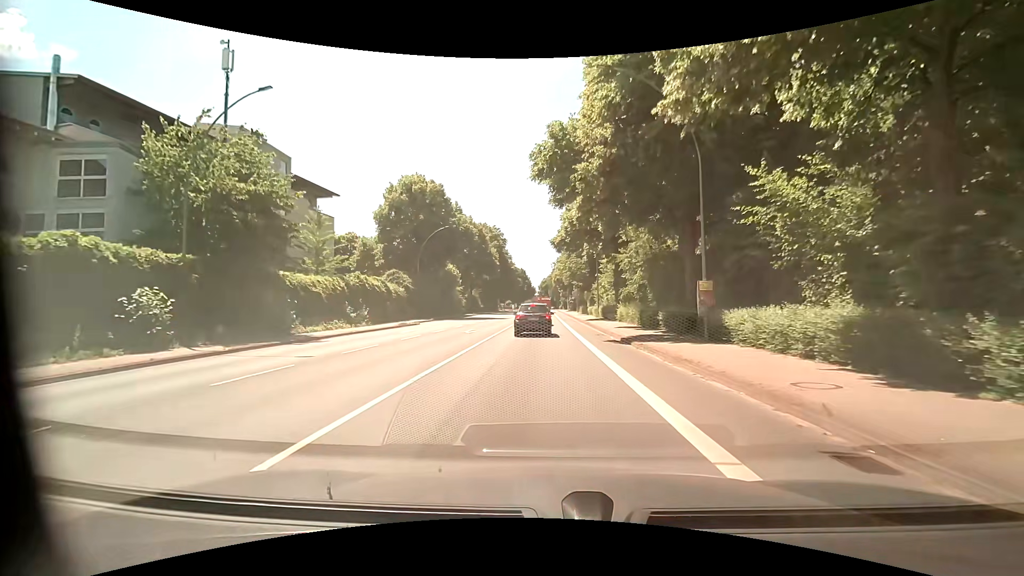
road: primary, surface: asphalt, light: Day
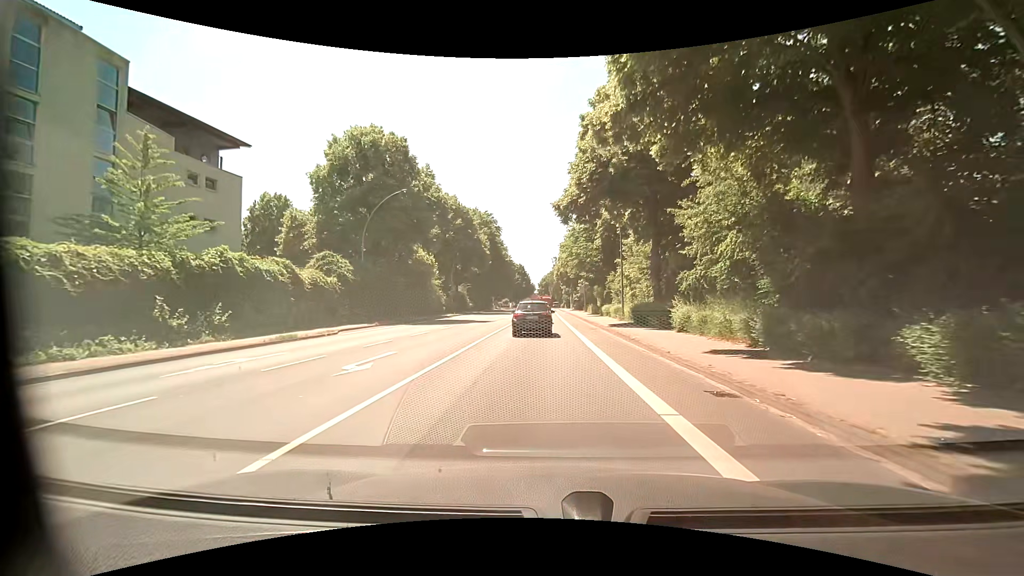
(+0.1, +16.4) m; 0°
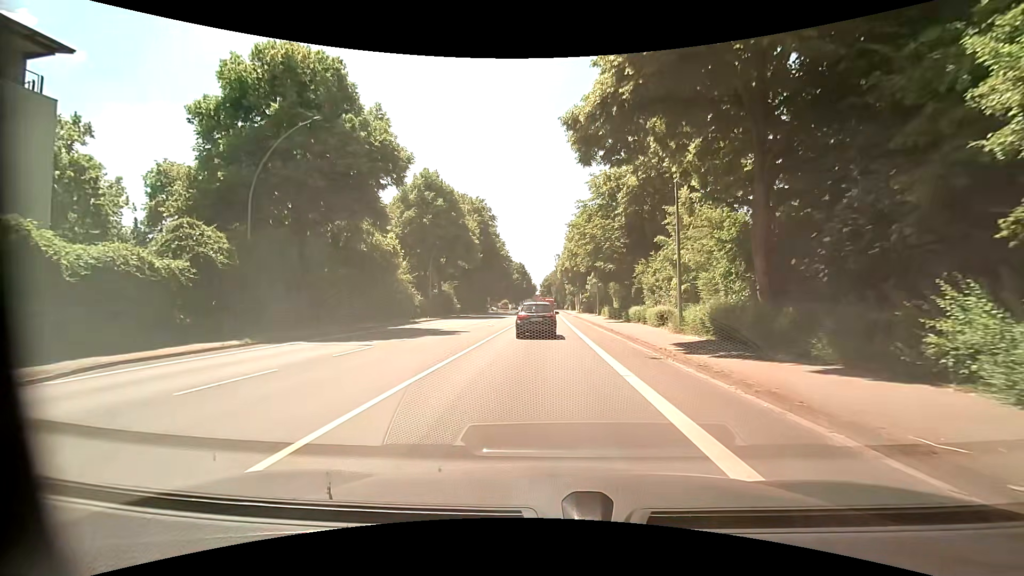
(+0.1, +14.7) m; 0°
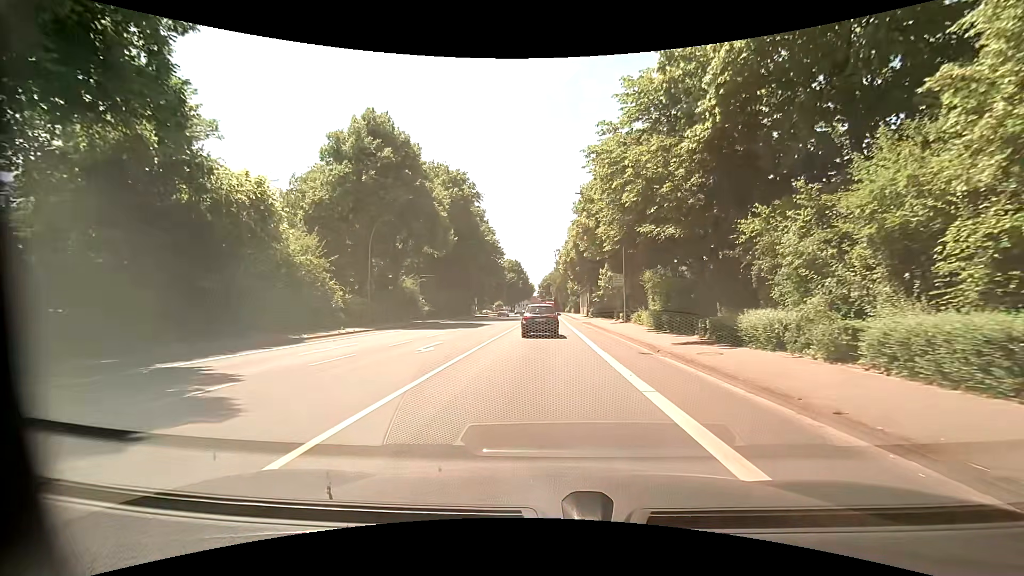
(+0.3, +20.0) m; +1°
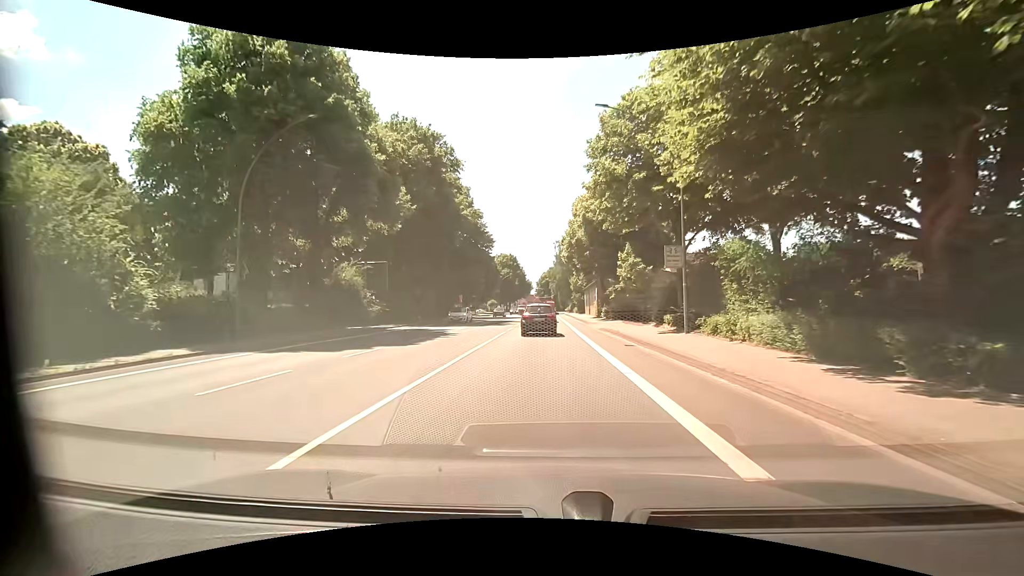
(-0.1, +16.3) m; -1°
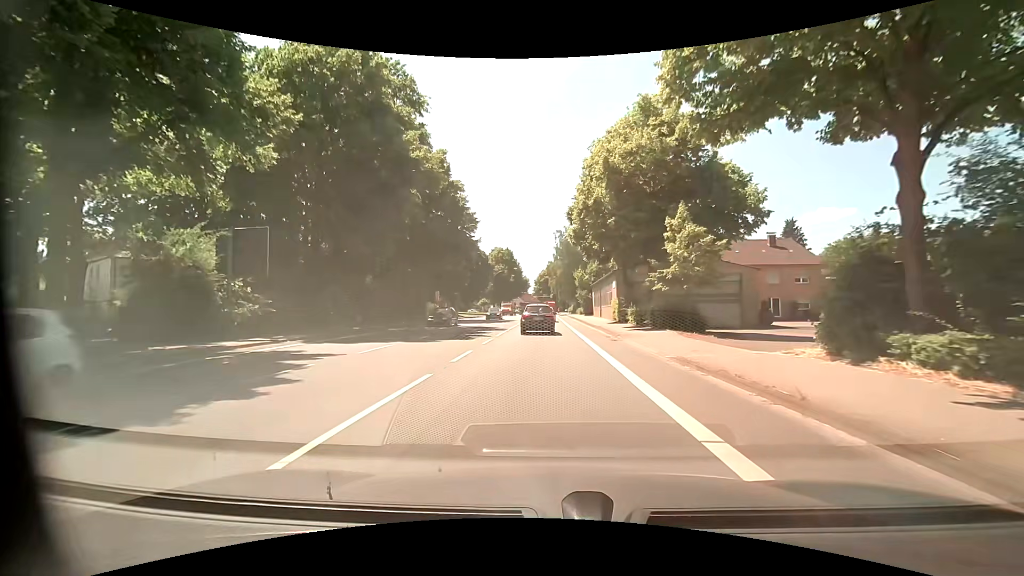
(+0.1, +17.2) m; +1°
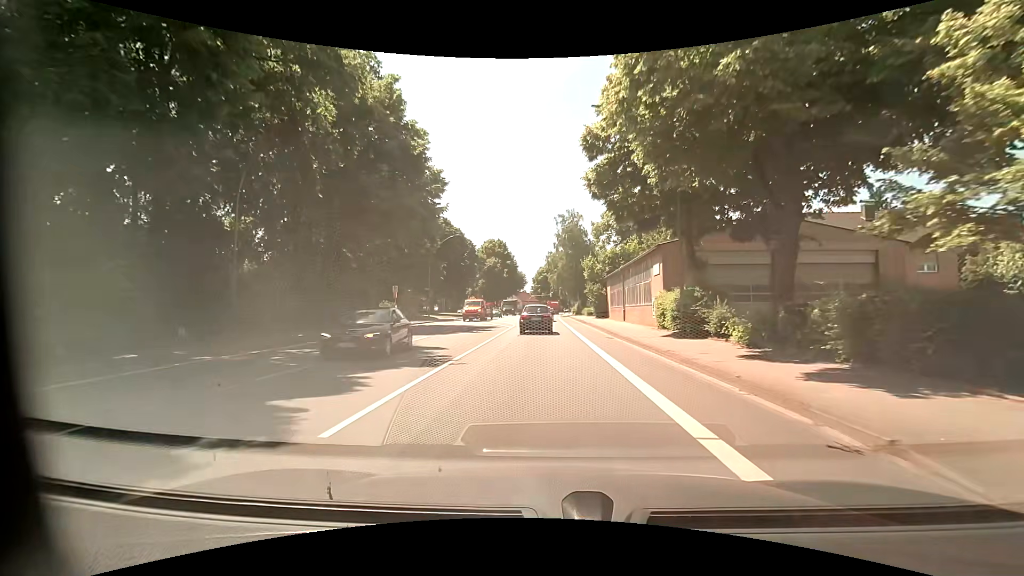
(+0.1, +18.2) m; +1°
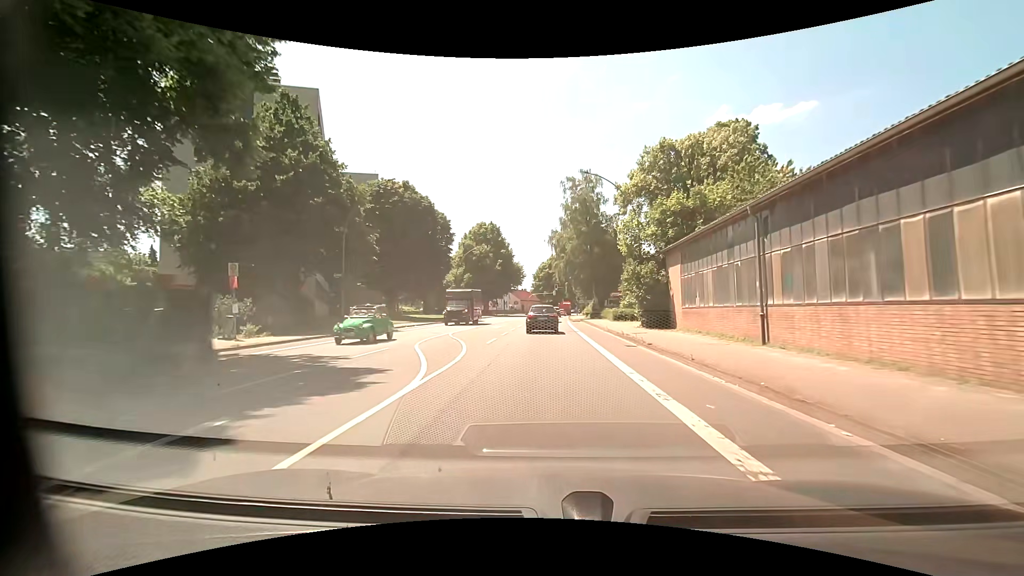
(-0.4, +25.4) m; -2°
(0, +10) (0, +20) (+1, +30) (+1, +40) (+1, +50) (+2, +60) (+2, +70) (+3, +80) (+3, +90) (+4, +100) m
